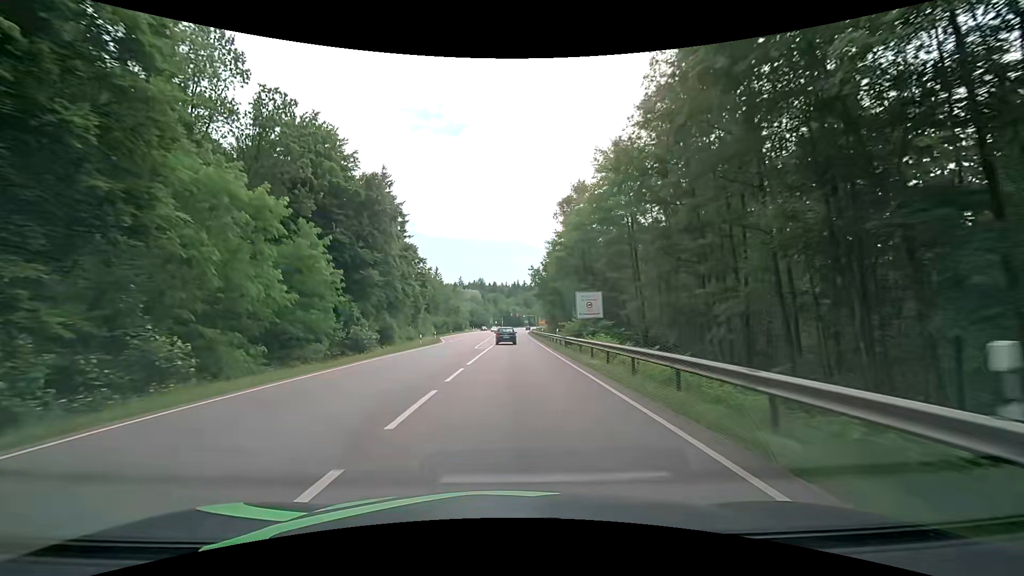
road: secondary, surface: asphalt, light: Day
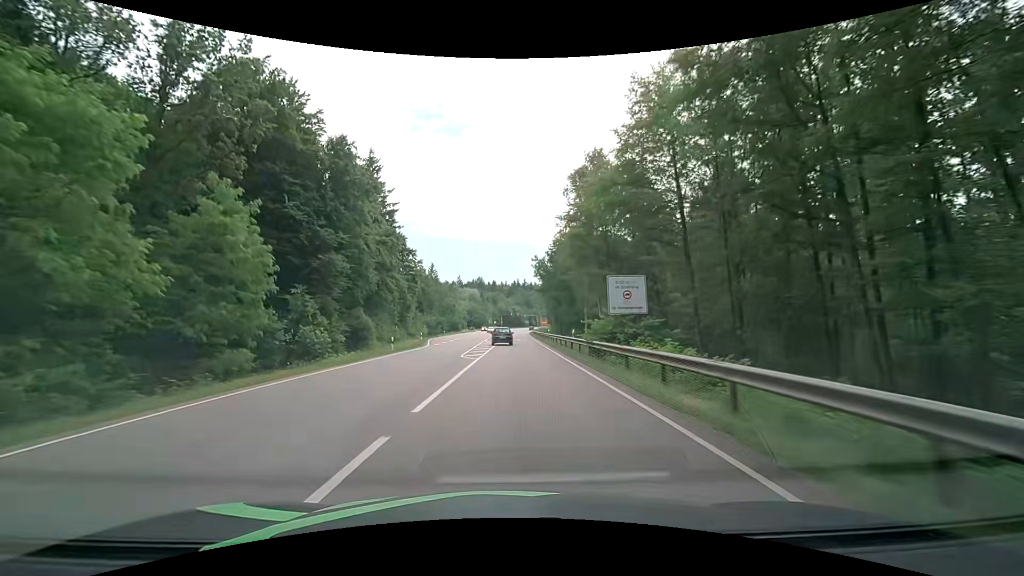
(0.0, +10.6) m; 0°
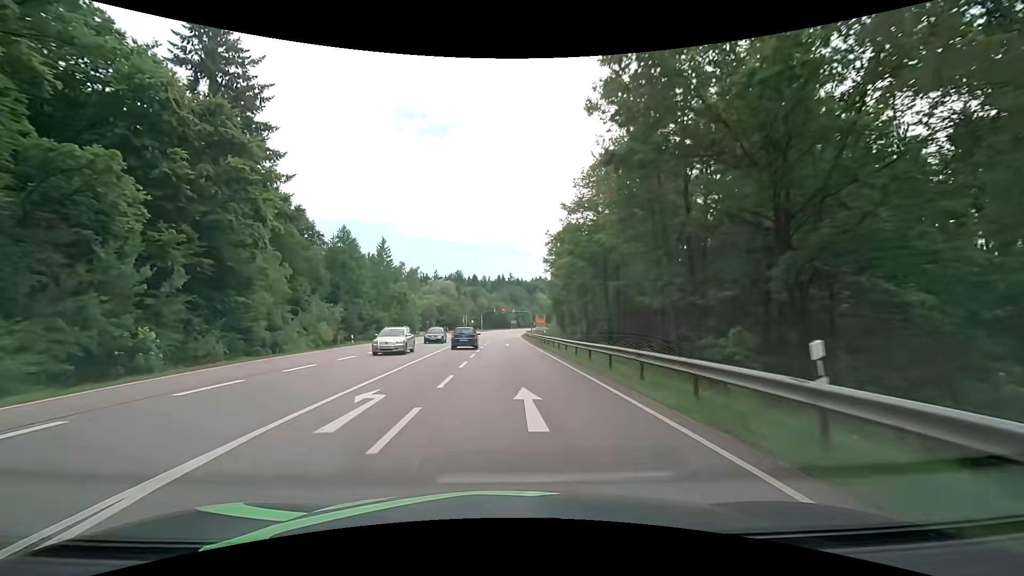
(+0.8, +50.5) m; +2°
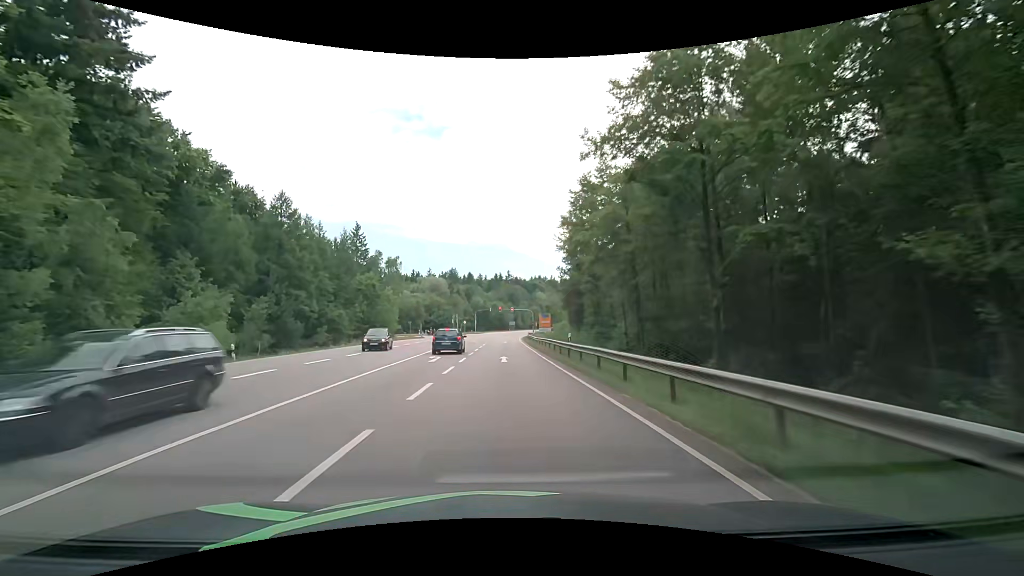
(0.0, +19.9) m; 0°
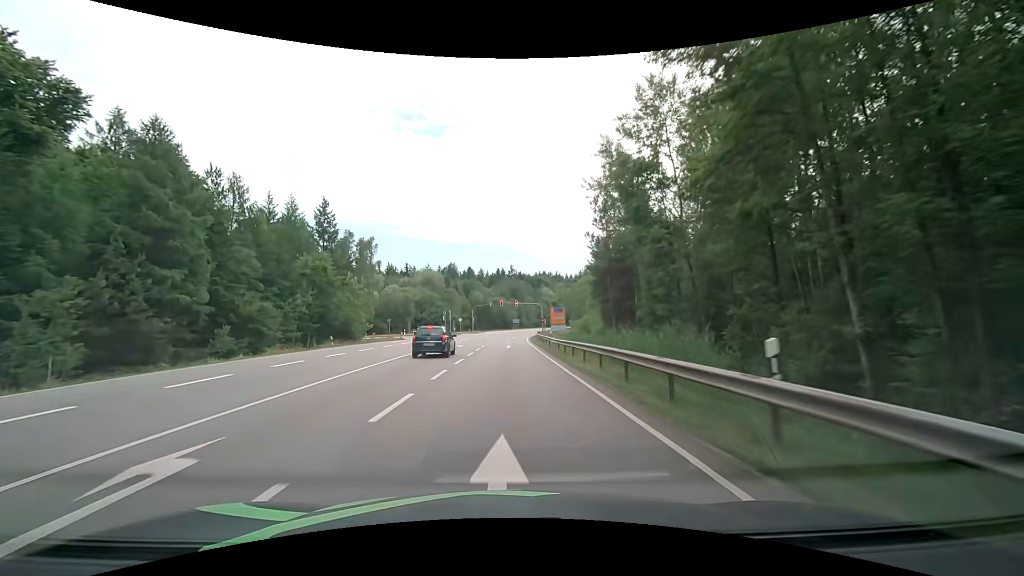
(-0.1, +20.3) m; -1°
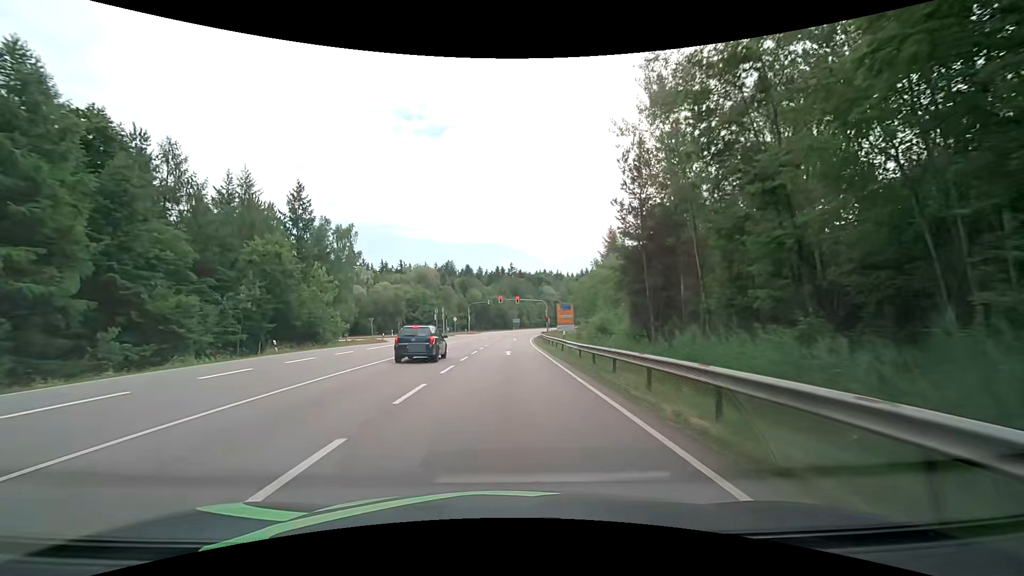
(0.0, +10.3) m; 0°
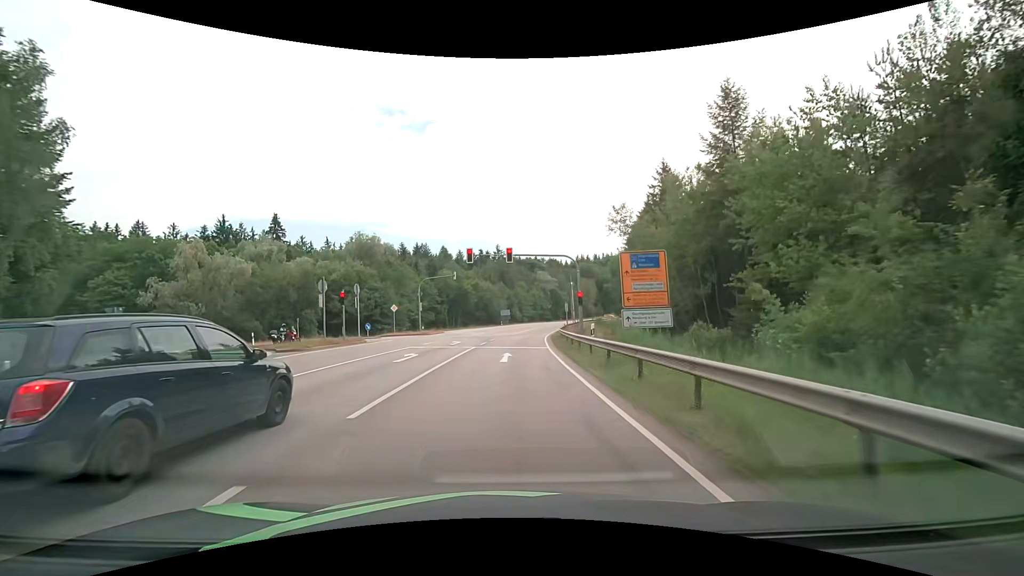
(+0.5, +43.0) m; +2°
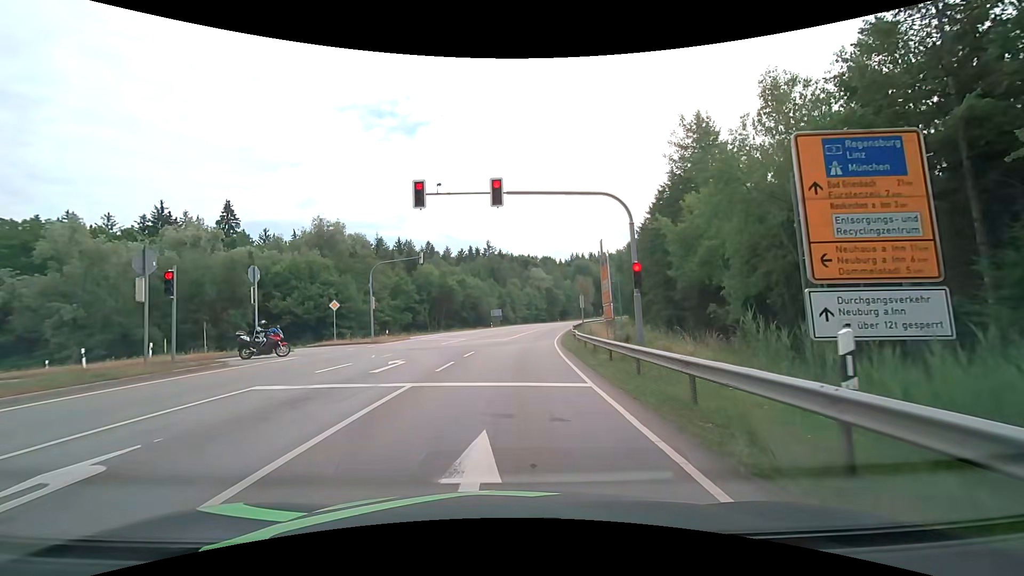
(+0.1, +15.2) m; +1°
(0, +10) (0, +20) (+1, +30) (+1, +40) (+2, +50) (+4, +60) (+5, +70) (+7, +80) (+9, +89) (+10, +99) m
